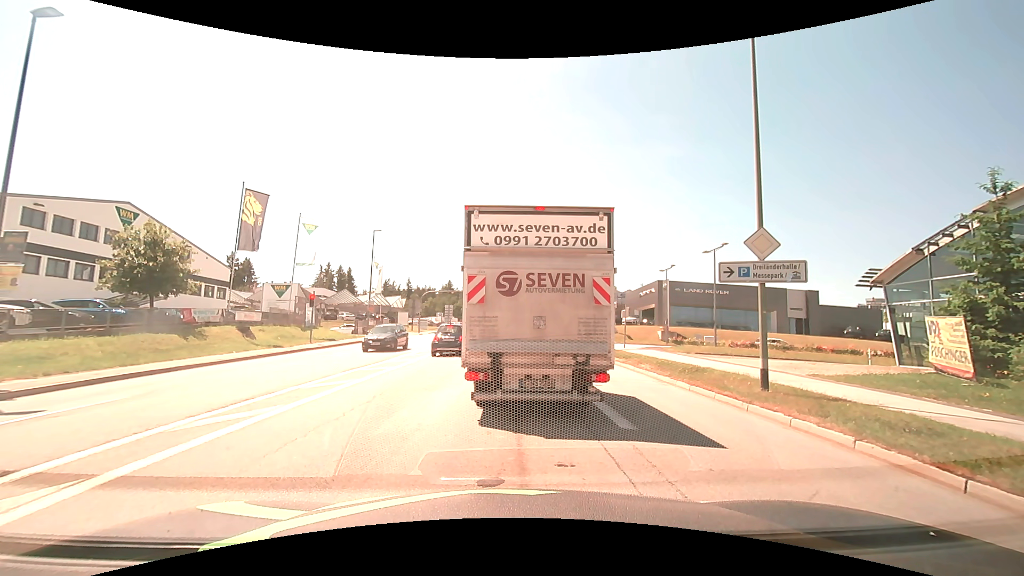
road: tertiary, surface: asphalt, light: Day
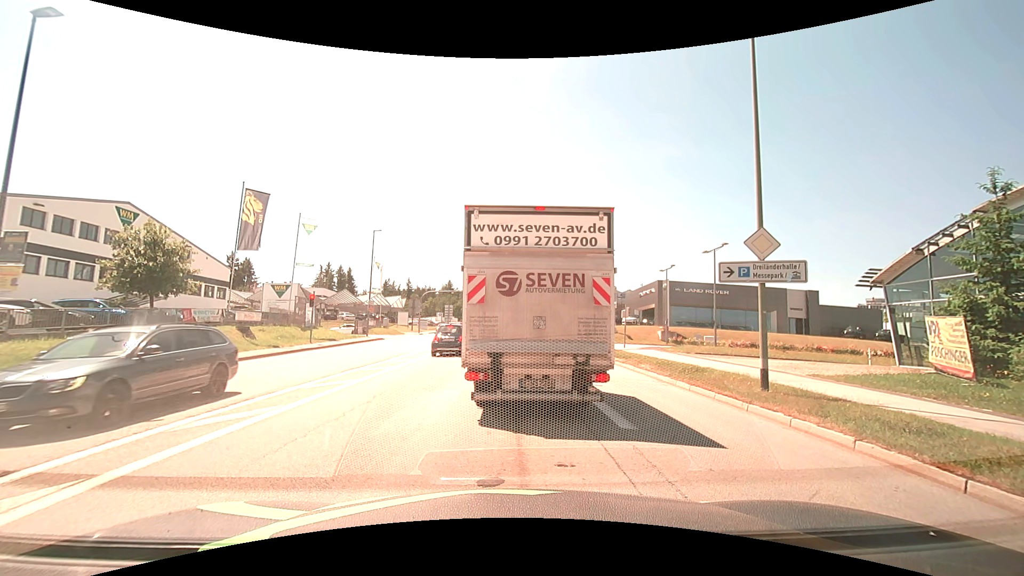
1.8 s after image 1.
(0.0, 0.0) m; 0°
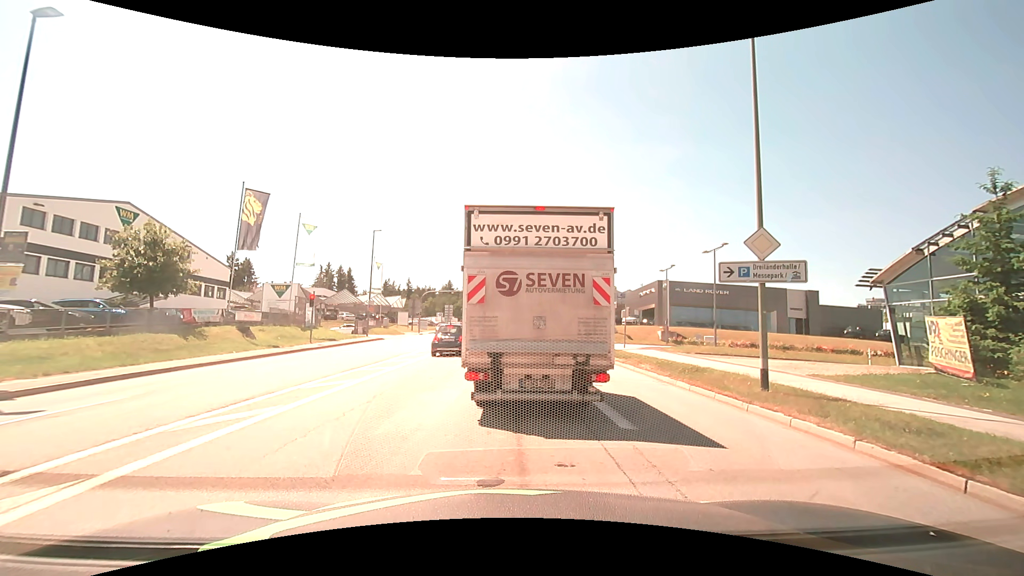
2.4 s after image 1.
(0.0, 0.0) m; 0°
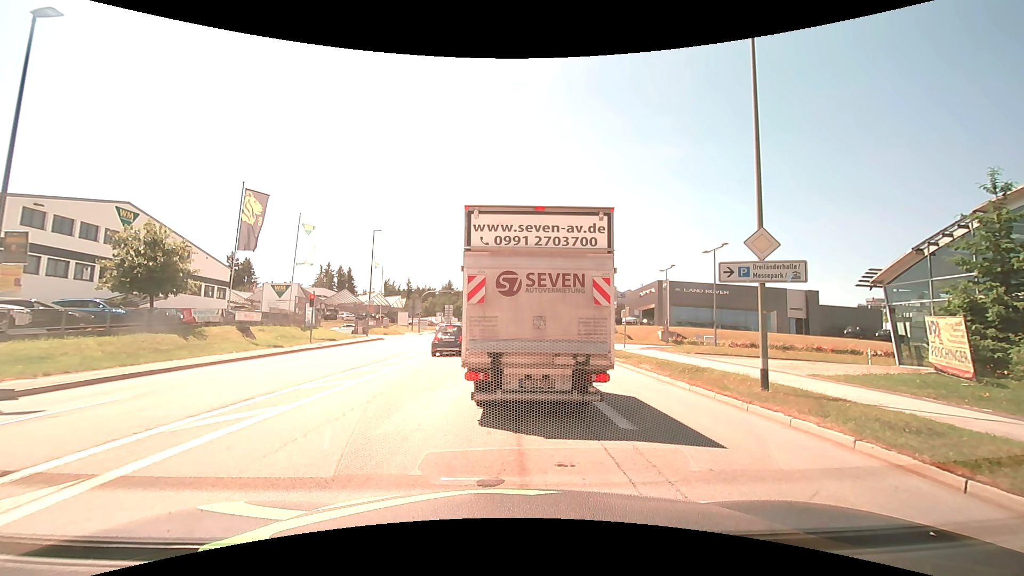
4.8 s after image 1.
(0.0, 0.0) m; 0°
